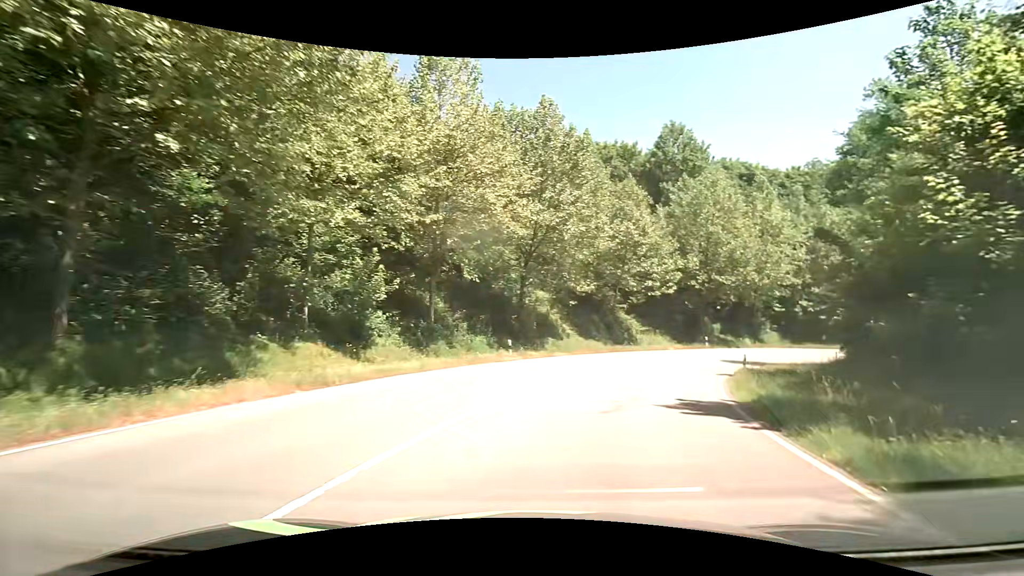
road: primary_link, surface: asphalt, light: Day
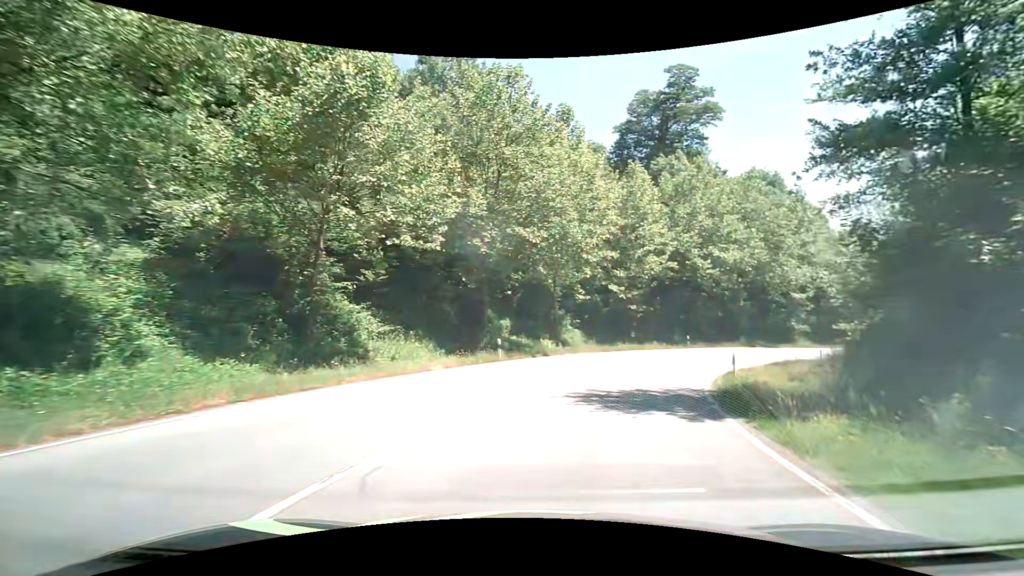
(+5.5, +23.4) m; +26°
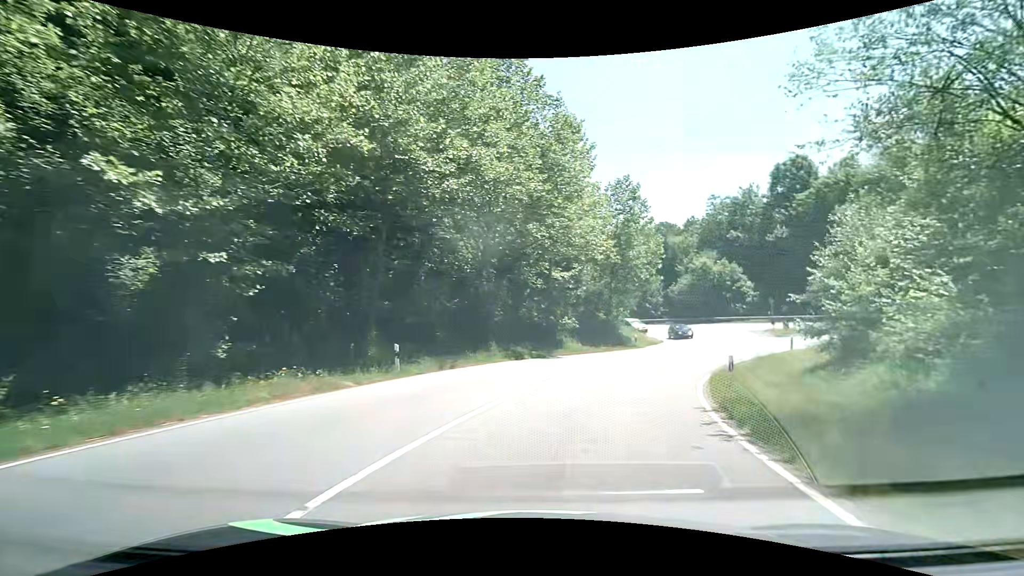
(+7.6, +27.9) m; +31°
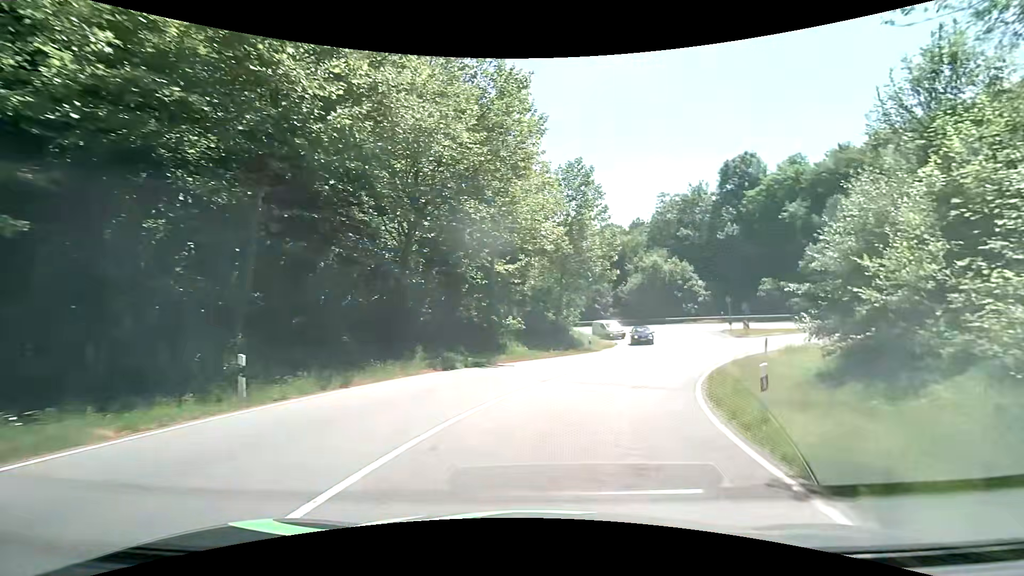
(+0.3, +5.5) m; +6°
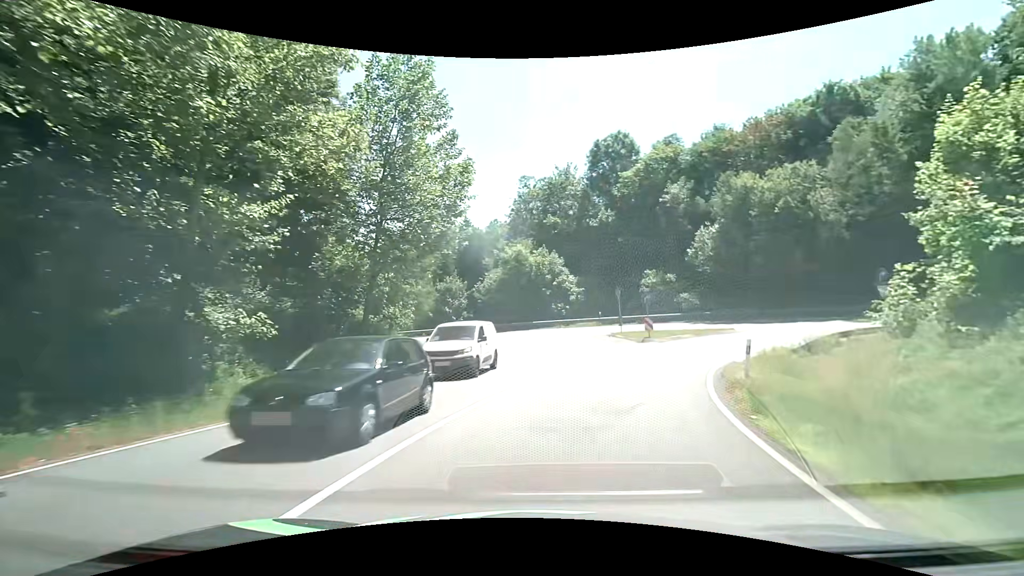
(+2.5, +15.7) m; +17°
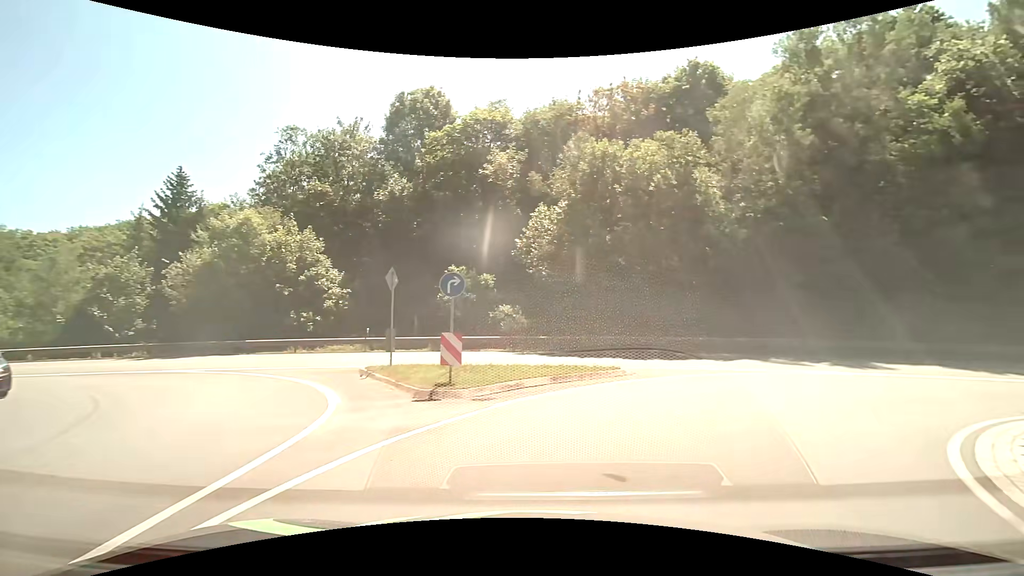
(+3.3, +18.6) m; +23°
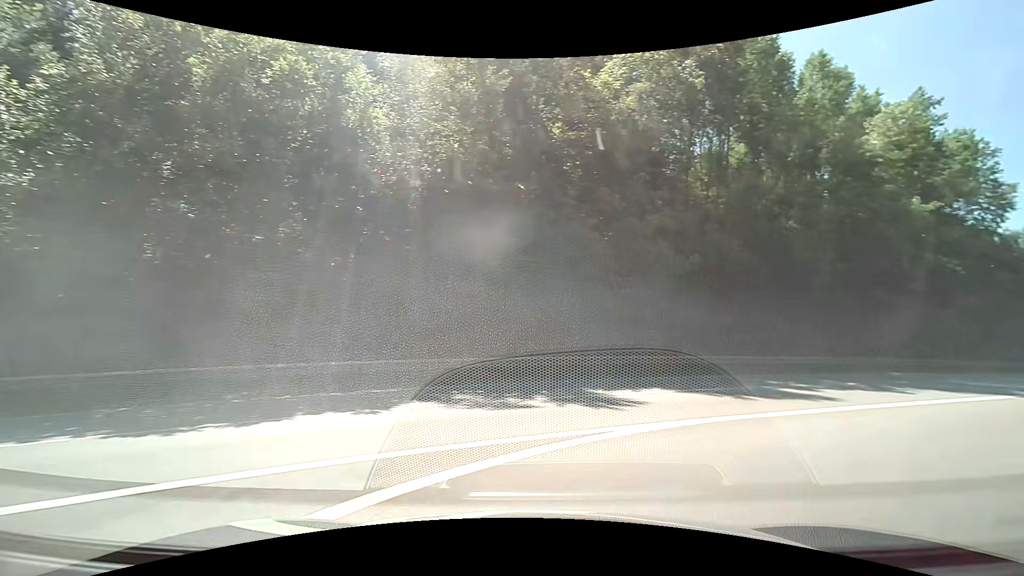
(+3.0, +11.5) m; +38°
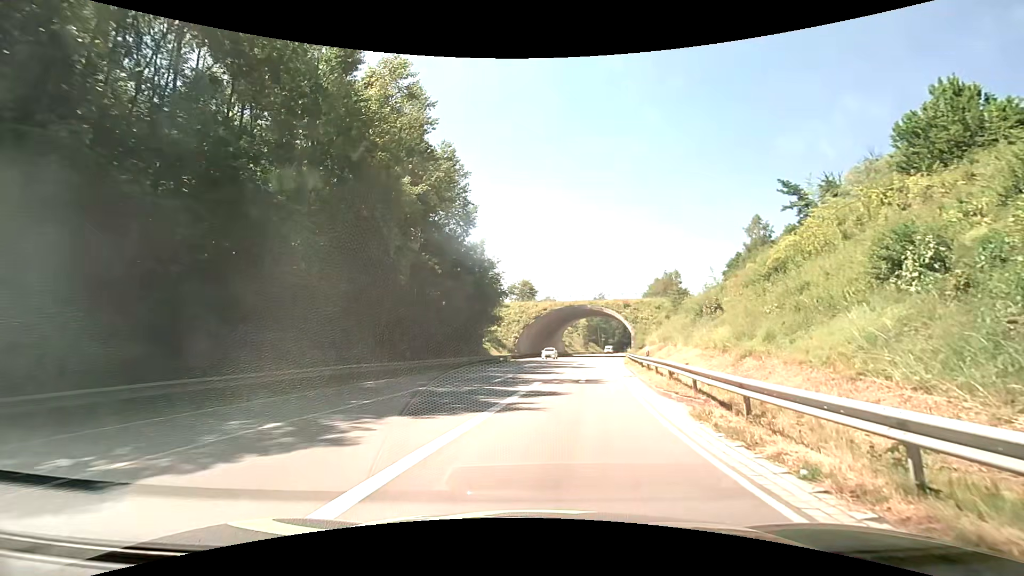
(+6.1, +10.0) m; +51°
